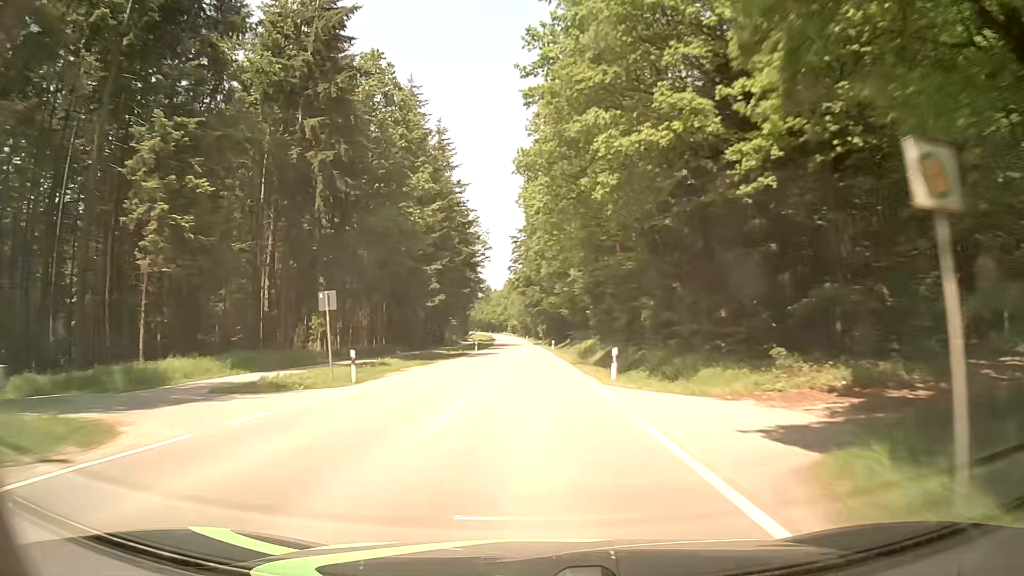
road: tertiary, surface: asphalt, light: Day
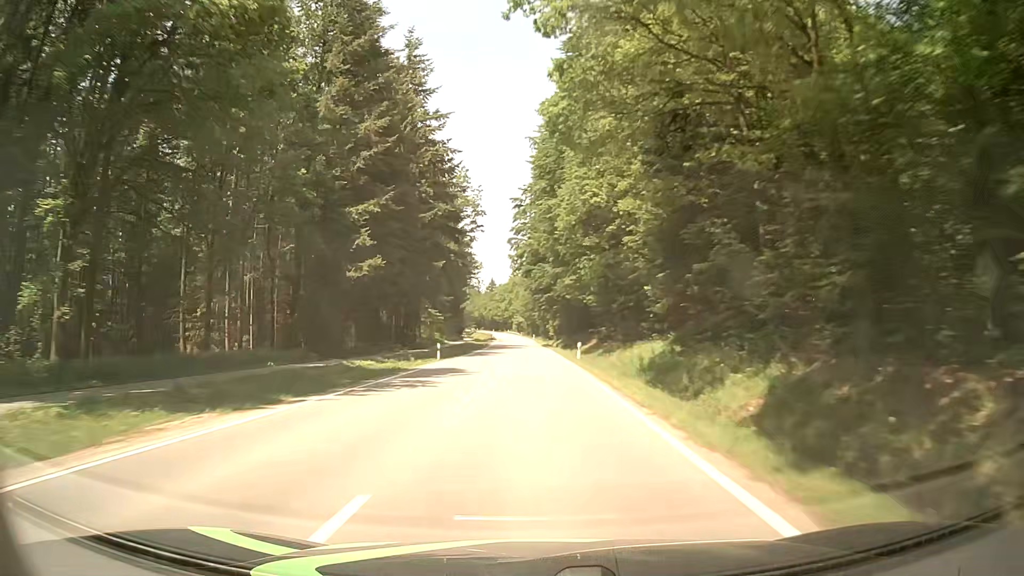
(-0.2, +31.6) m; -1°
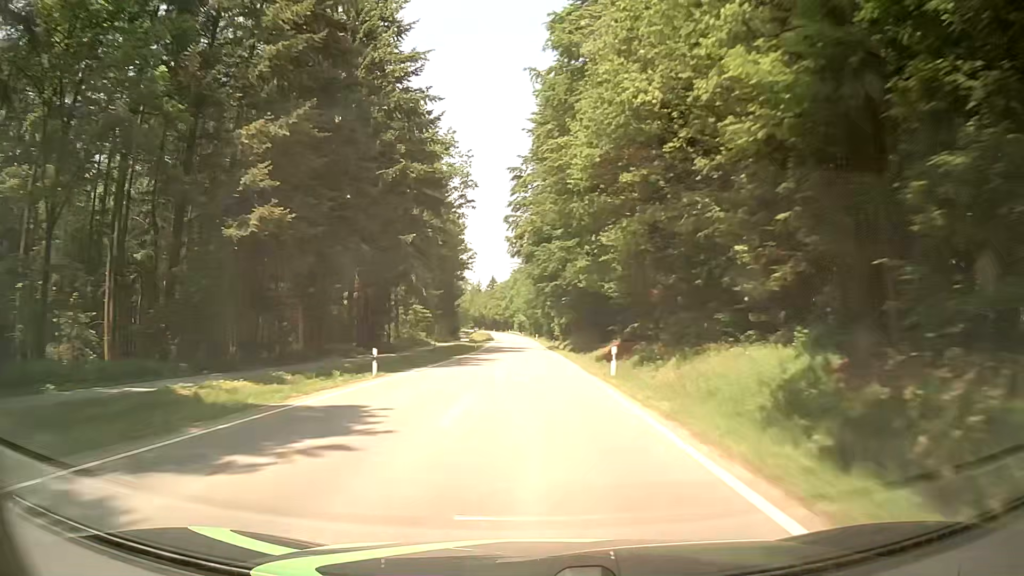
(+0.1, +15.8) m; 0°
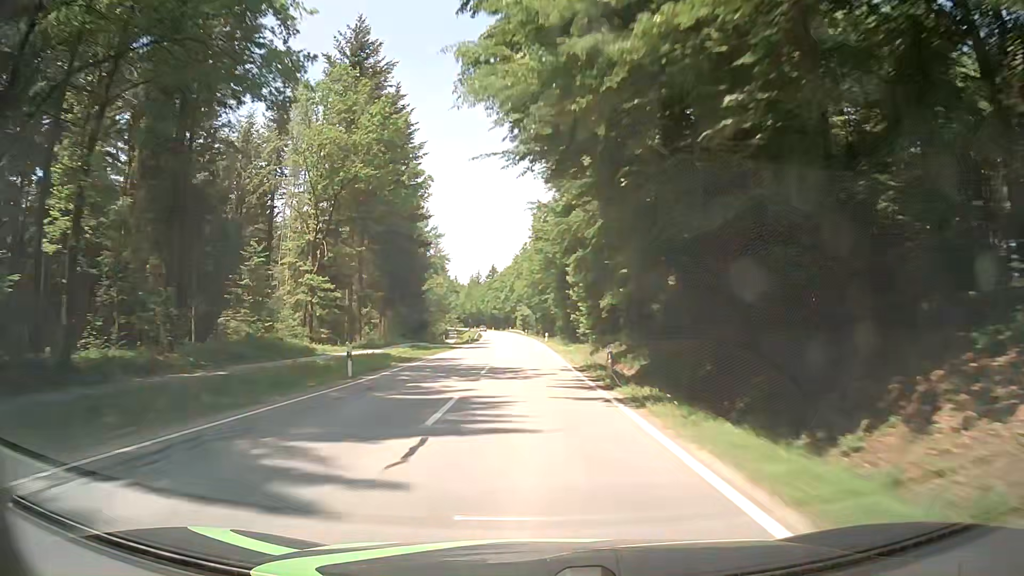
(+0.1, +47.4) m; 0°
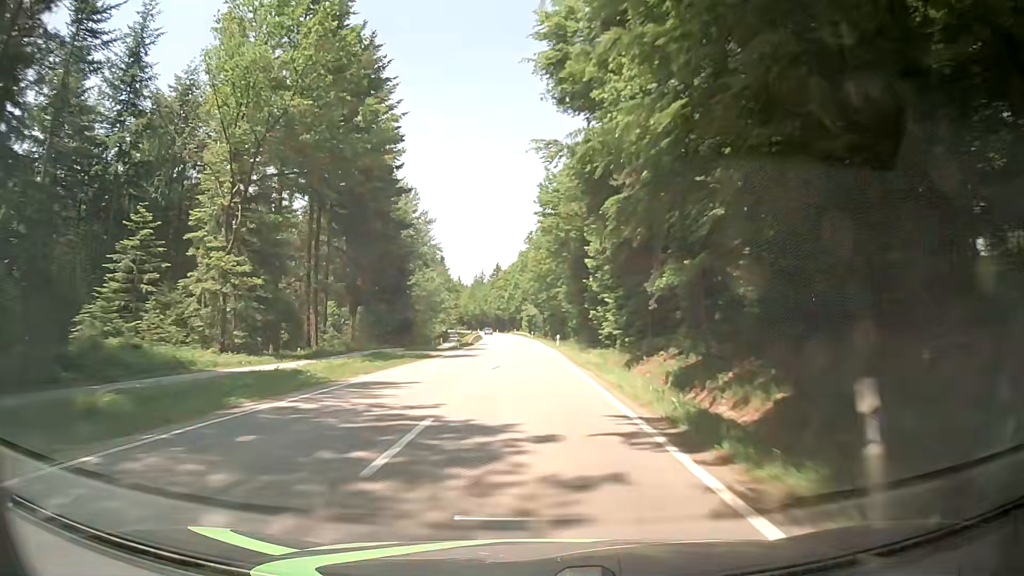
(-0.3, +15.8) m; -1°
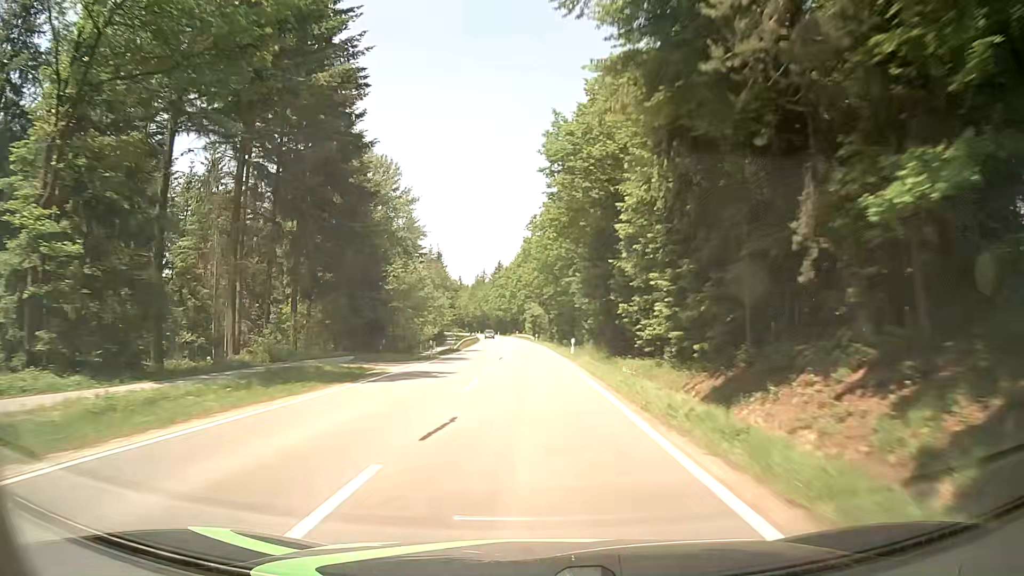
(-0.1, +15.8) m; -1°
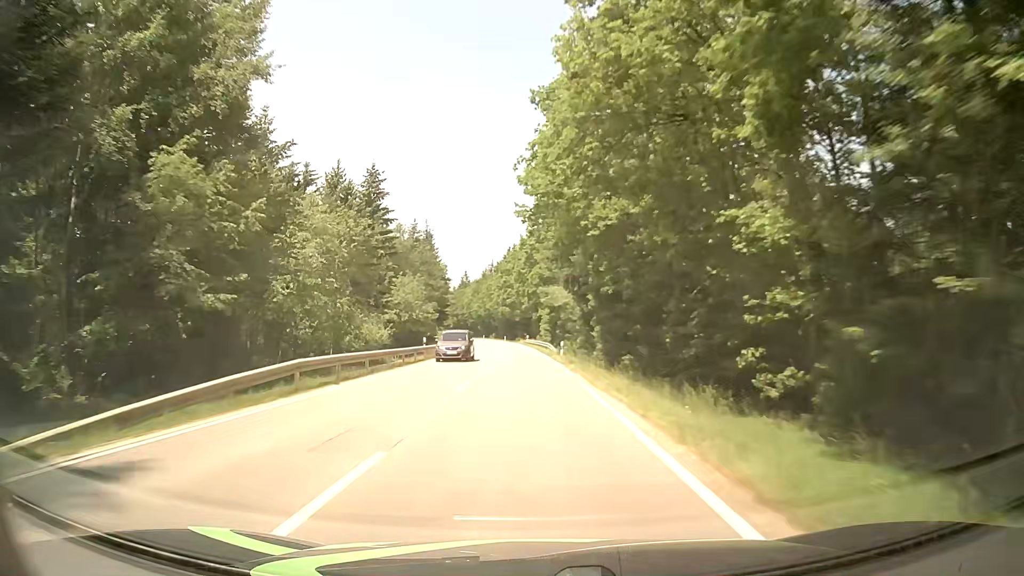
(+0.1, +47.2) m; 0°
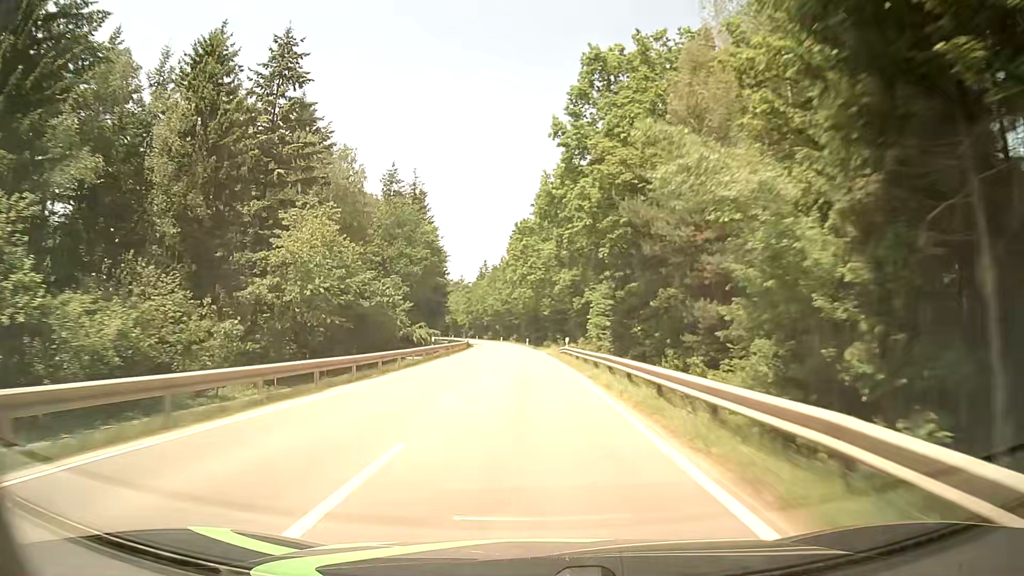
(-1.5, +47.2) m; -3°
(0, +10) (0, +20) (0, +30) (-1, +40) (-1, +50) (-1, +60) (-2, +70) (-3, +80) (-3, +90) (-4, +100) m
